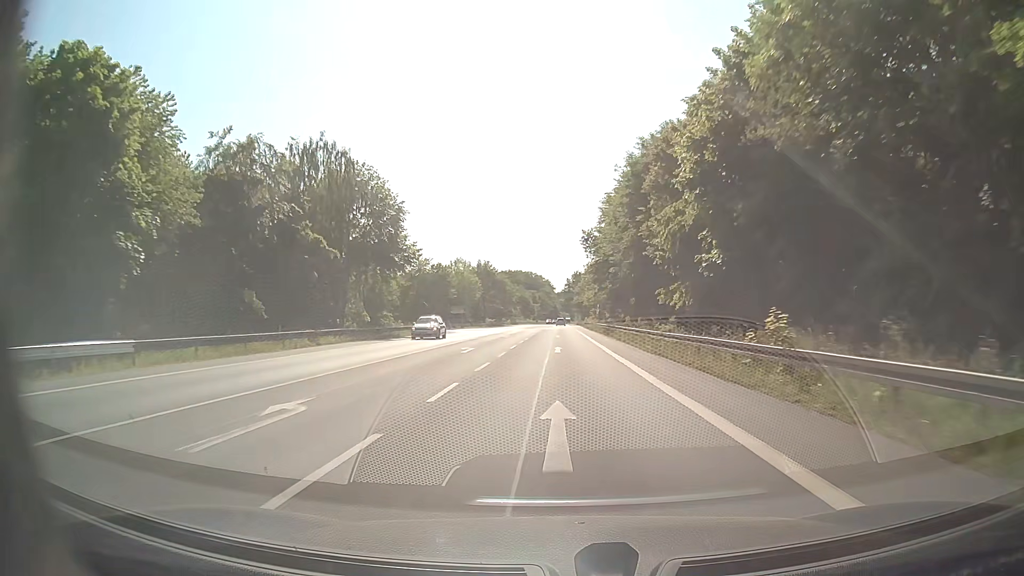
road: secondary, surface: asphalt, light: Day
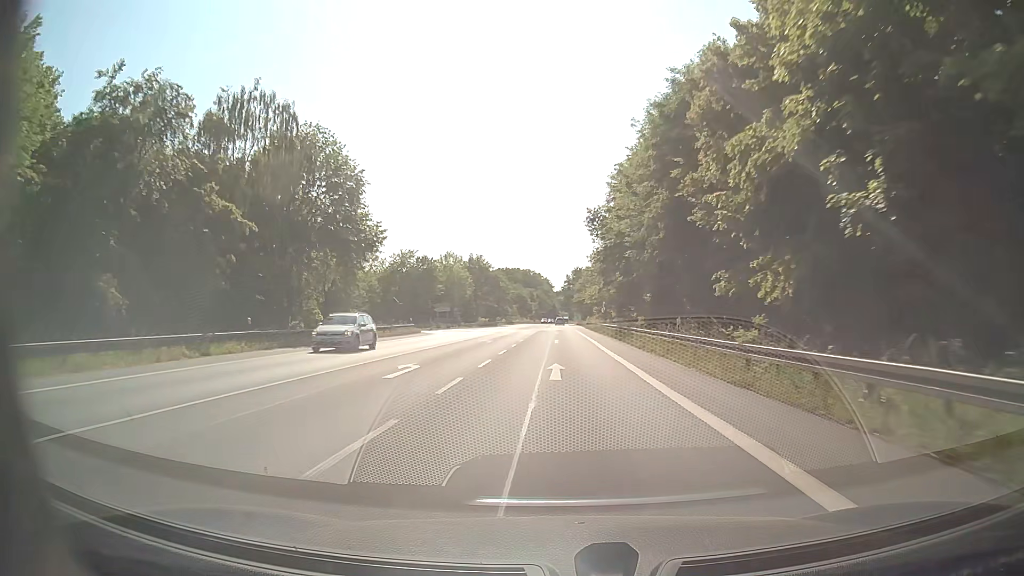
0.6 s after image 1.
(0.0, +11.5) m; 0°
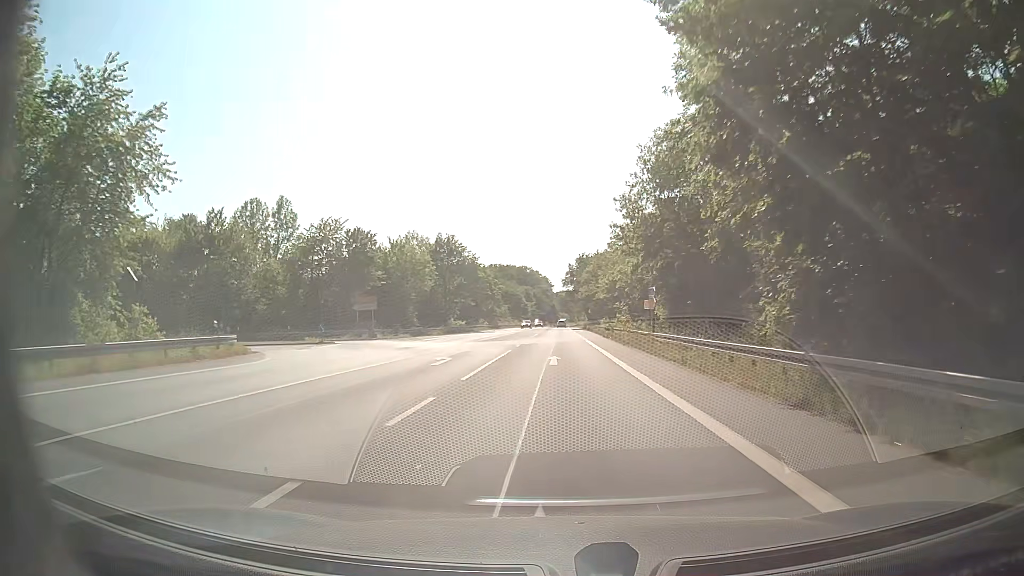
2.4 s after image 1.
(+0.1, +34.5) m; 0°
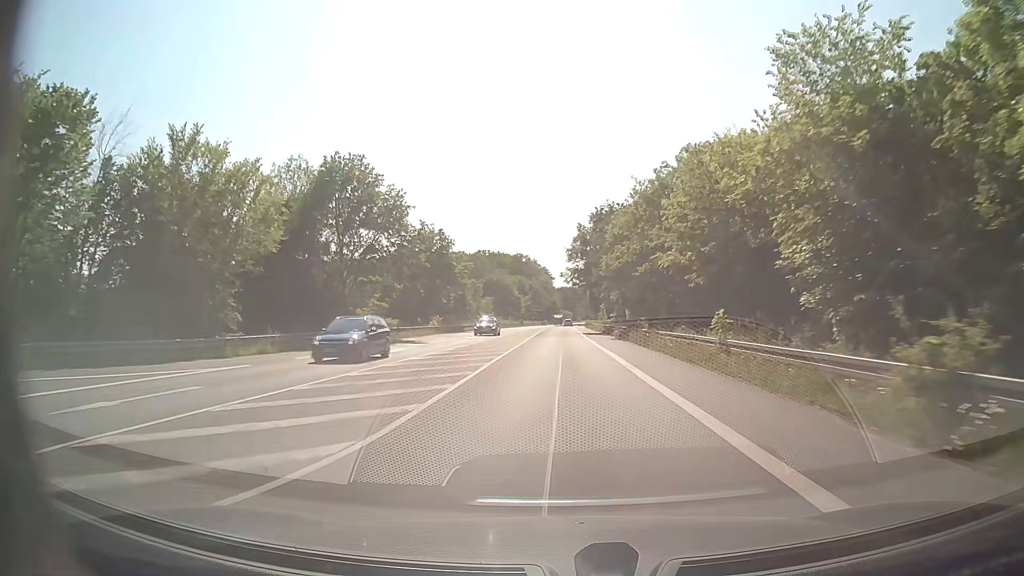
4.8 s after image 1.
(0.0, +46.0) m; 0°
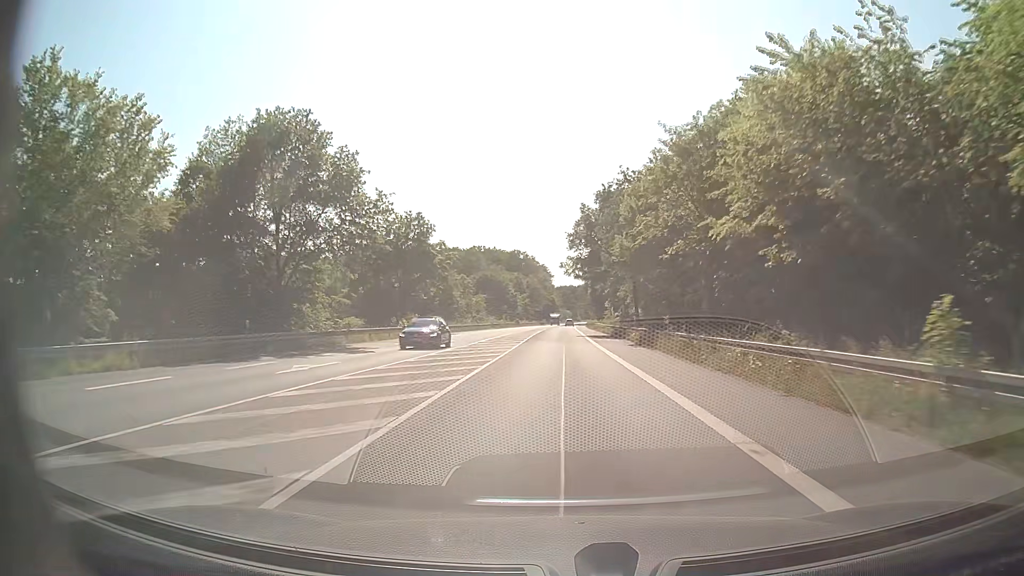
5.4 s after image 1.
(0.0, +11.5) m; 0°
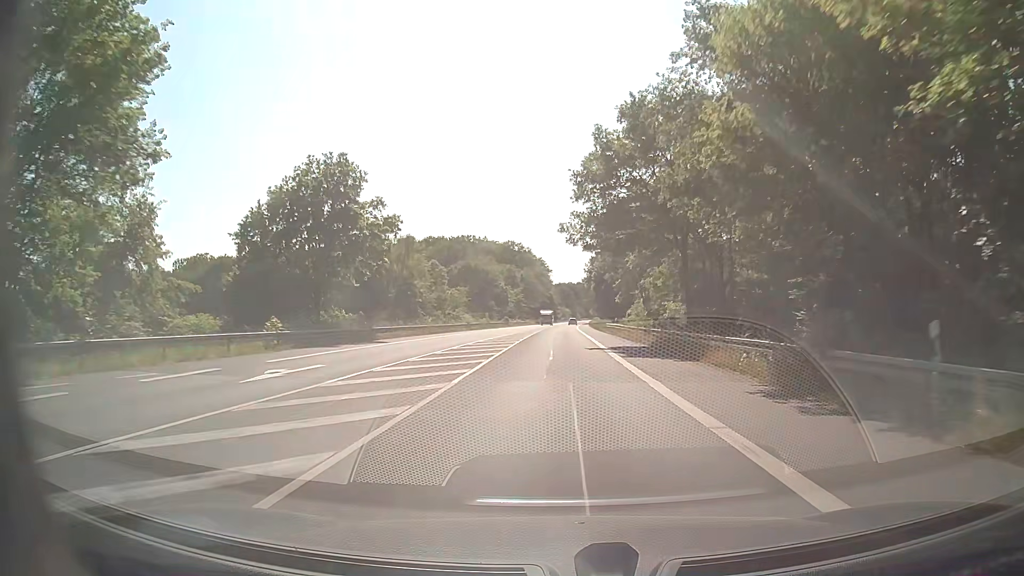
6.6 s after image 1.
(+0.1, +23.0) m; 0°
